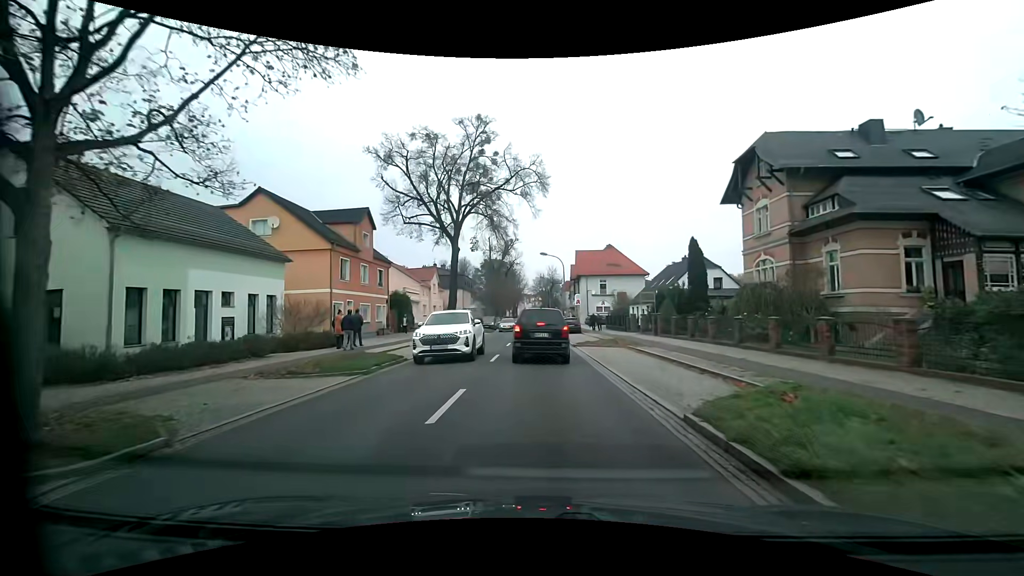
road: primary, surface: asphalt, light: Day
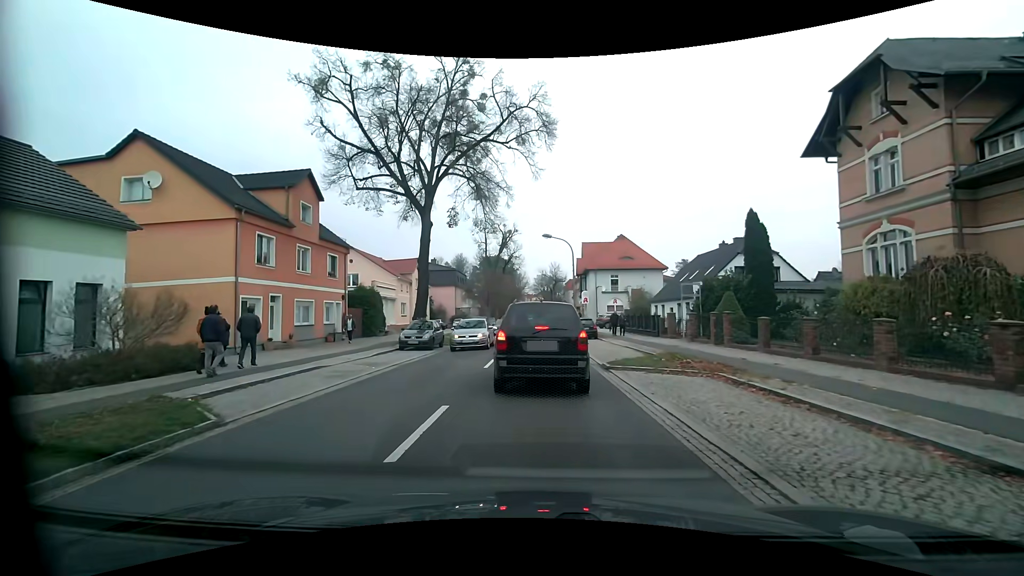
(0.0, +10.1) m; -1°
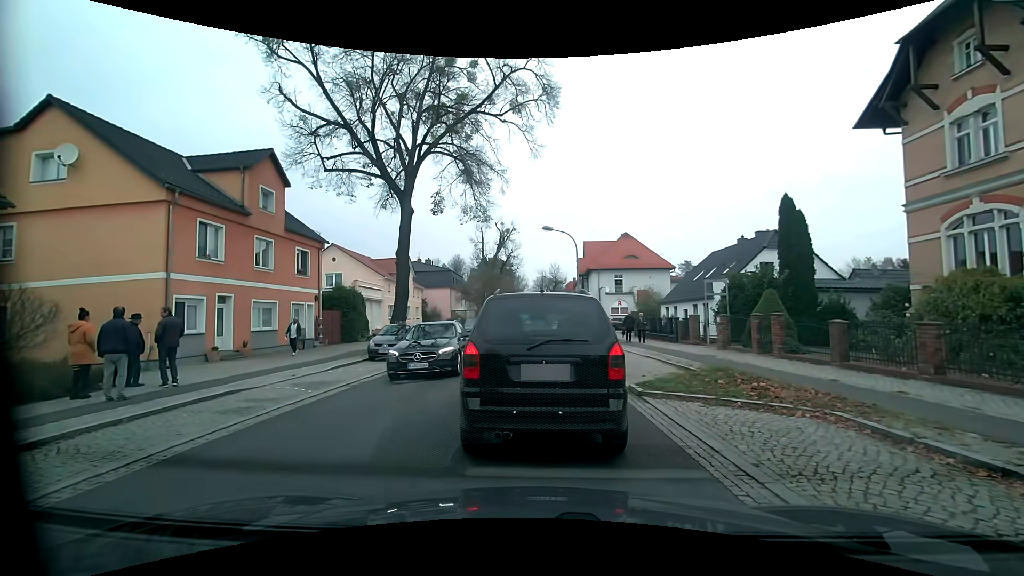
(+0.1, +3.6) m; +2°
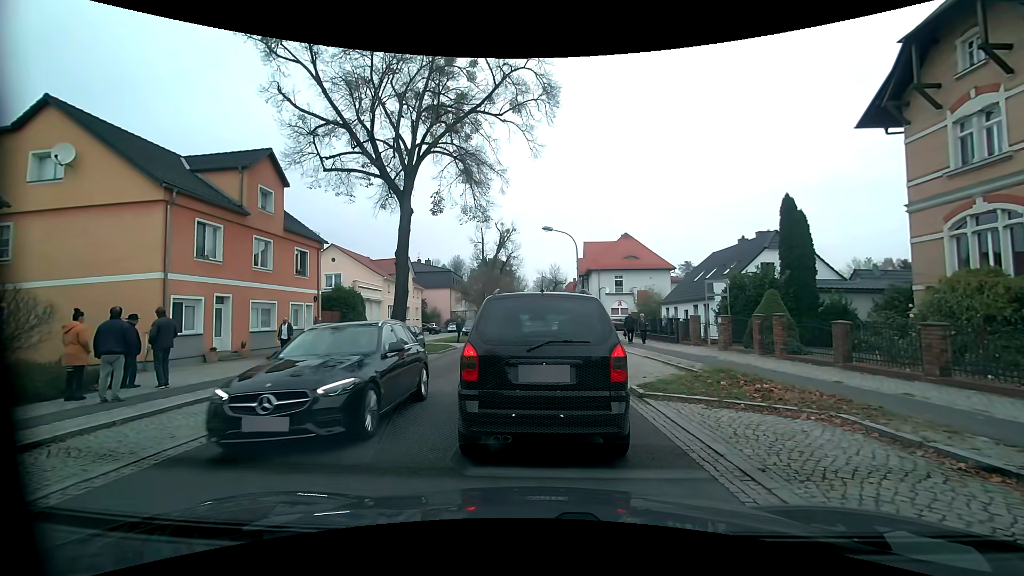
(0.0, +0.1) m; 0°
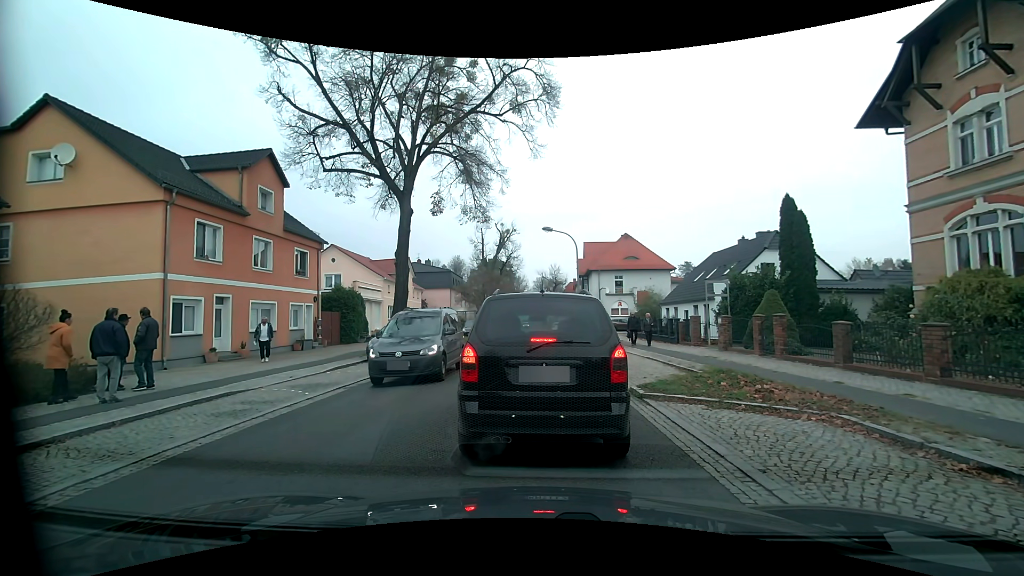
(0.0, +0.1) m; 0°
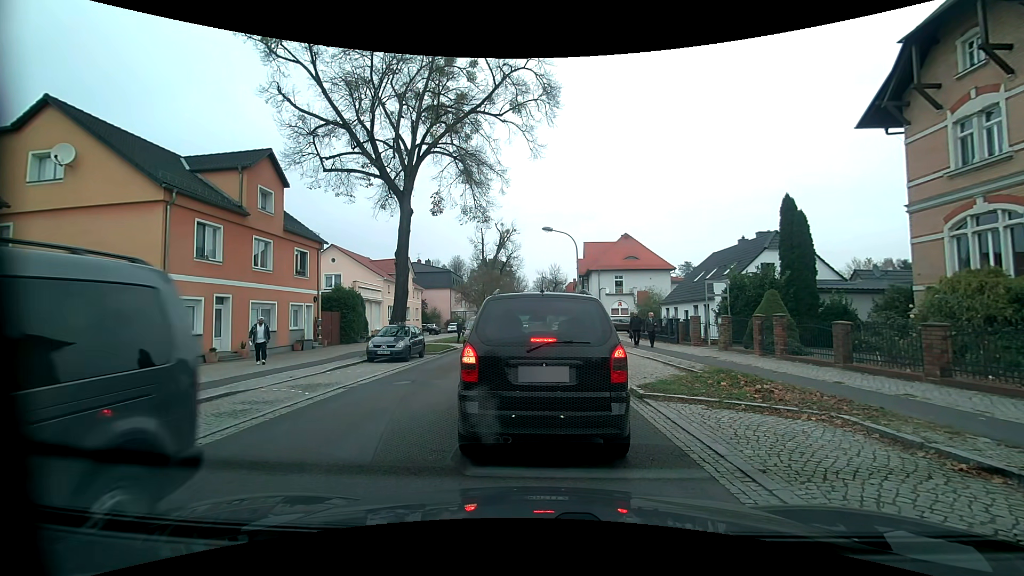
(0.0, 0.0) m; 0°
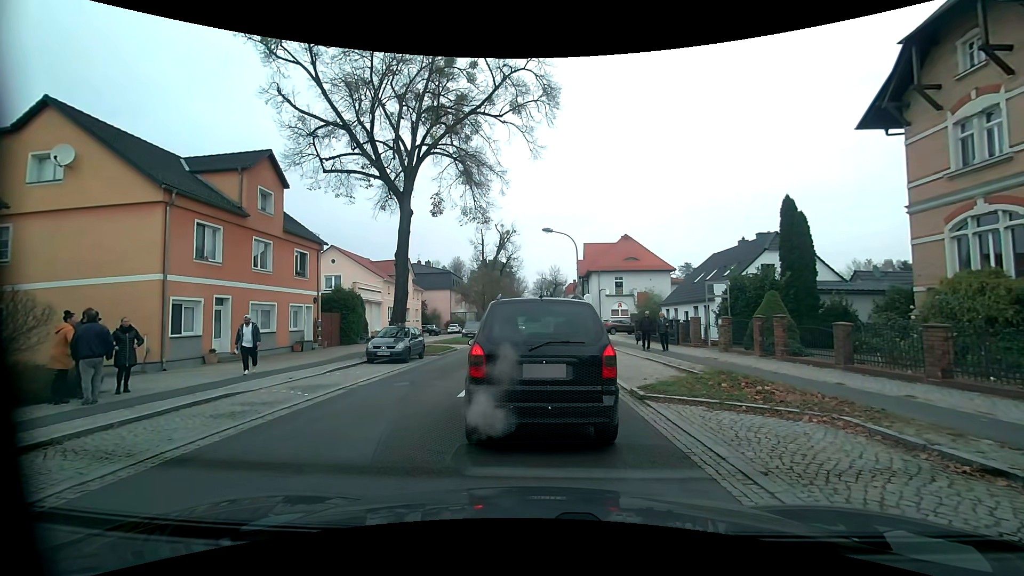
(0.0, 0.0) m; 0°
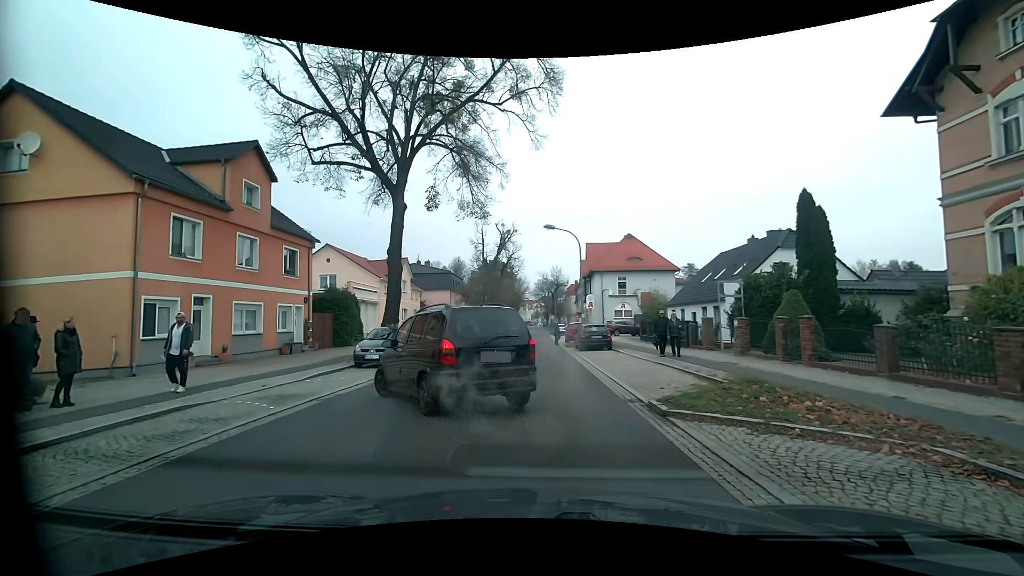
(0.0, +1.7) m; -2°
(0, +10) (0, +20) (0, +30) (0, +40) (0, +50) (0, +60) (0, +70) (0, +80) (0, +90) (0, +100) m
